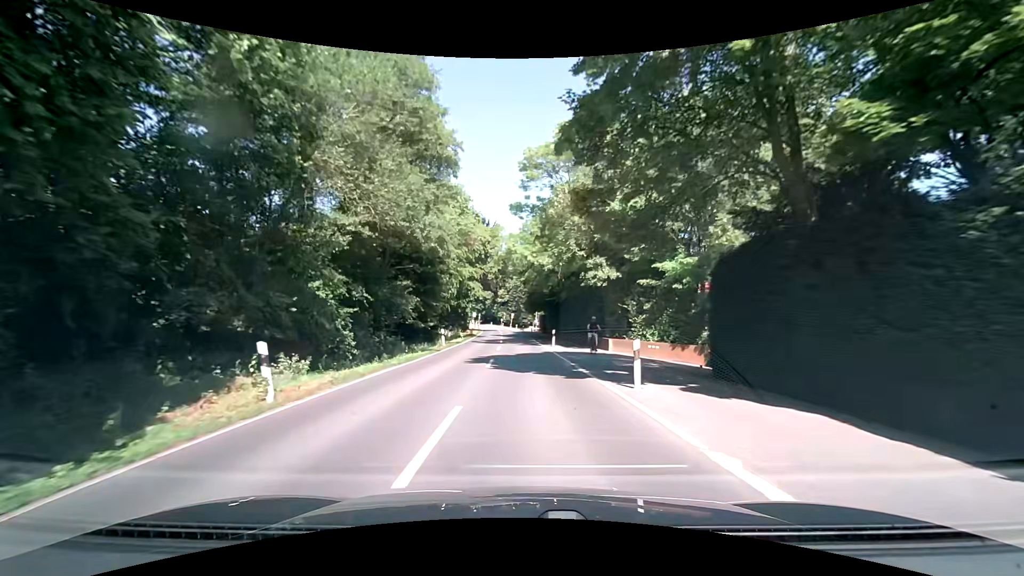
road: secondary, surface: asphalt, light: Day
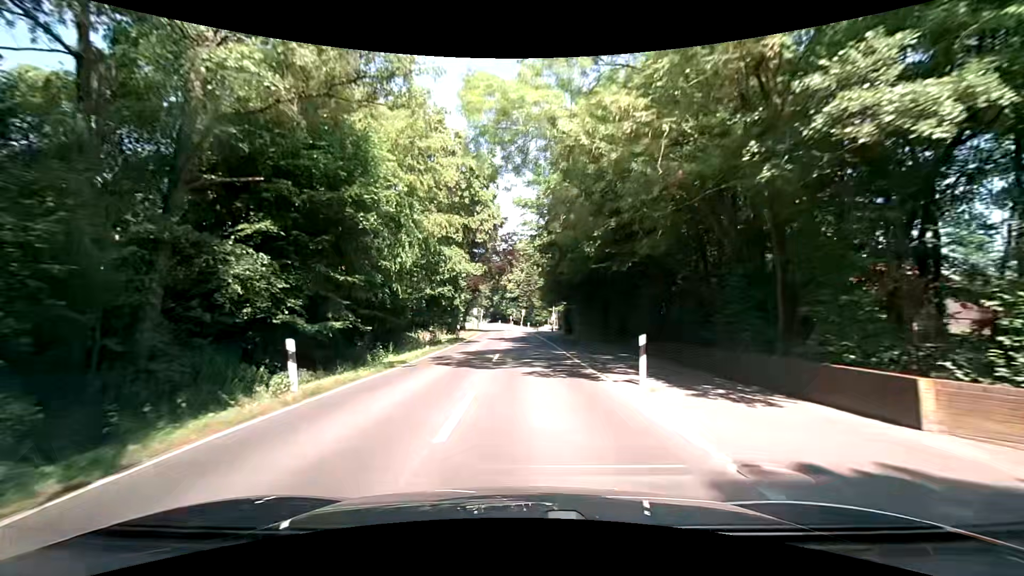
(-0.4, +22.6) m; -2°
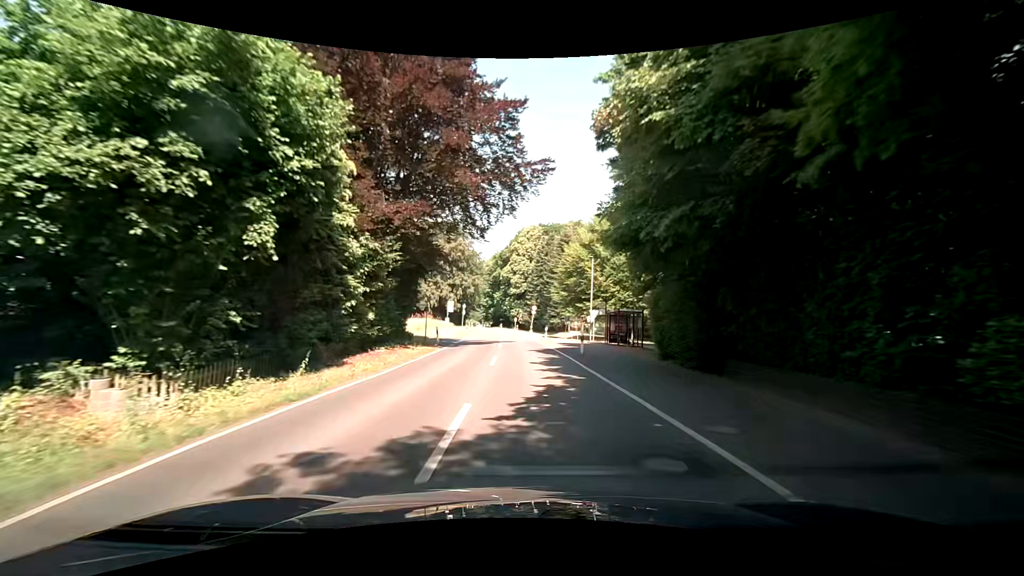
(-0.2, +37.7) m; +1°
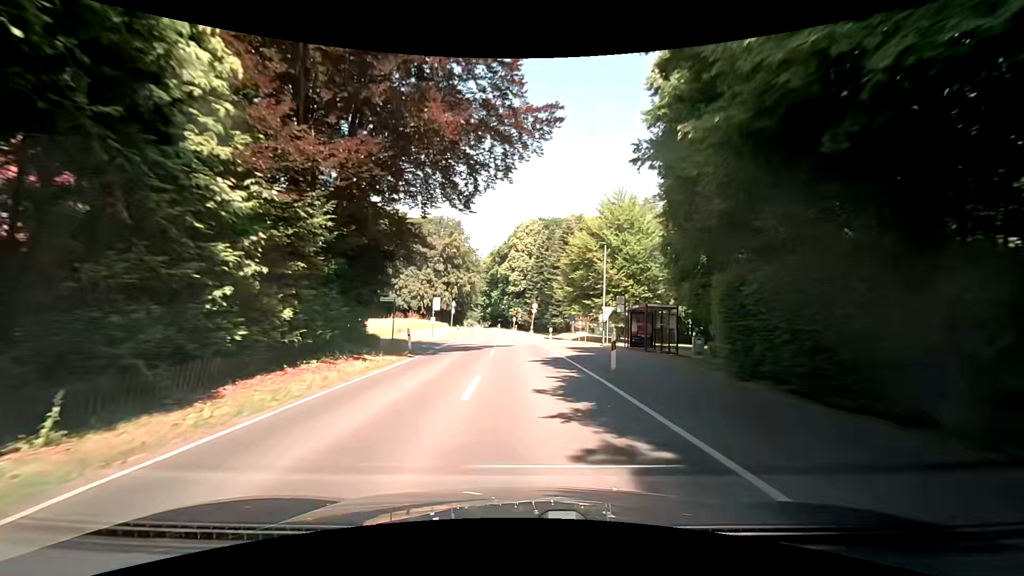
(-0.2, +7.5) m; -1°
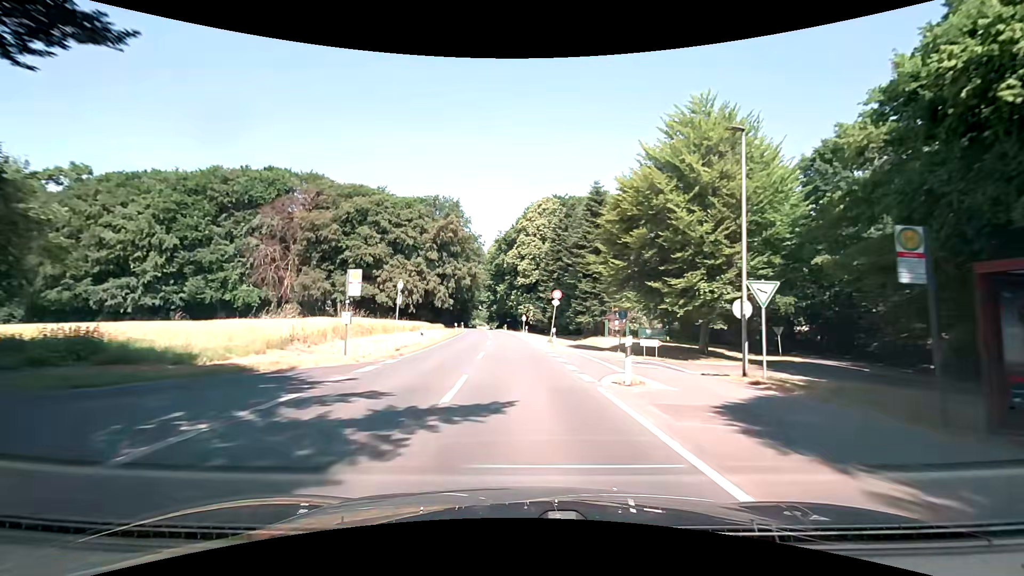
(-0.3, +22.6) m; -2°
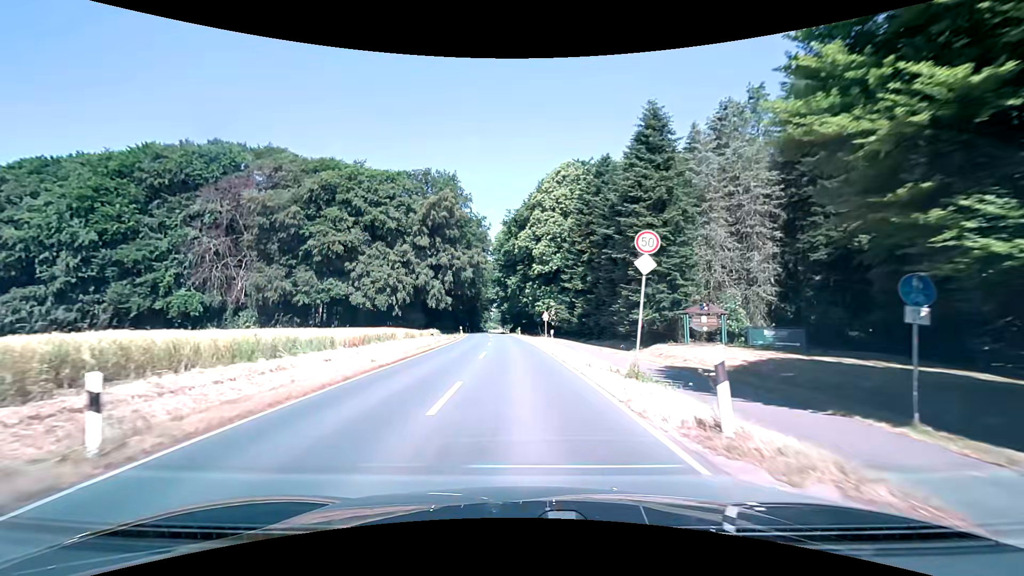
(-0.4, +22.6) m; -2°
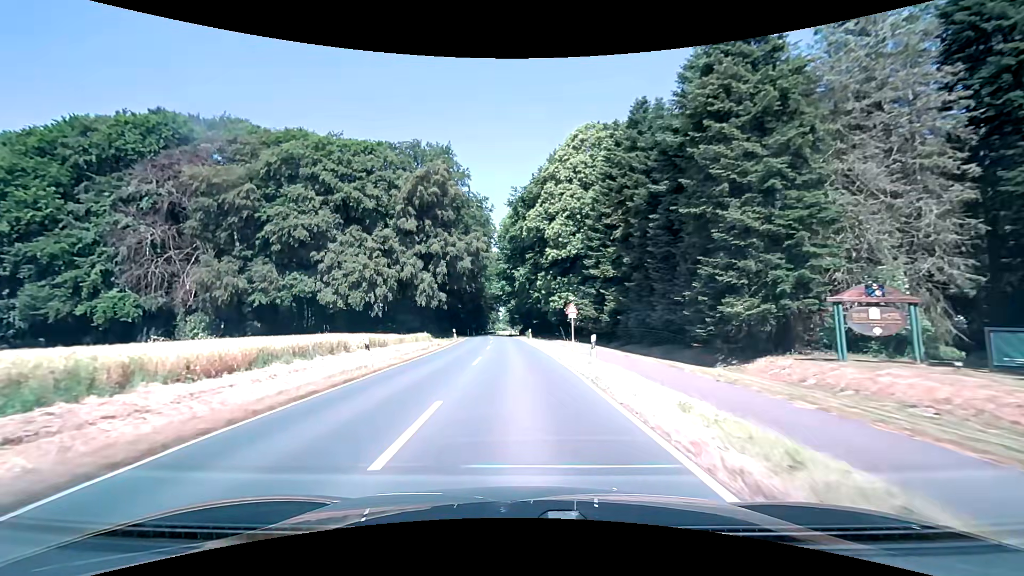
(-0.1, +15.0) m; -1°
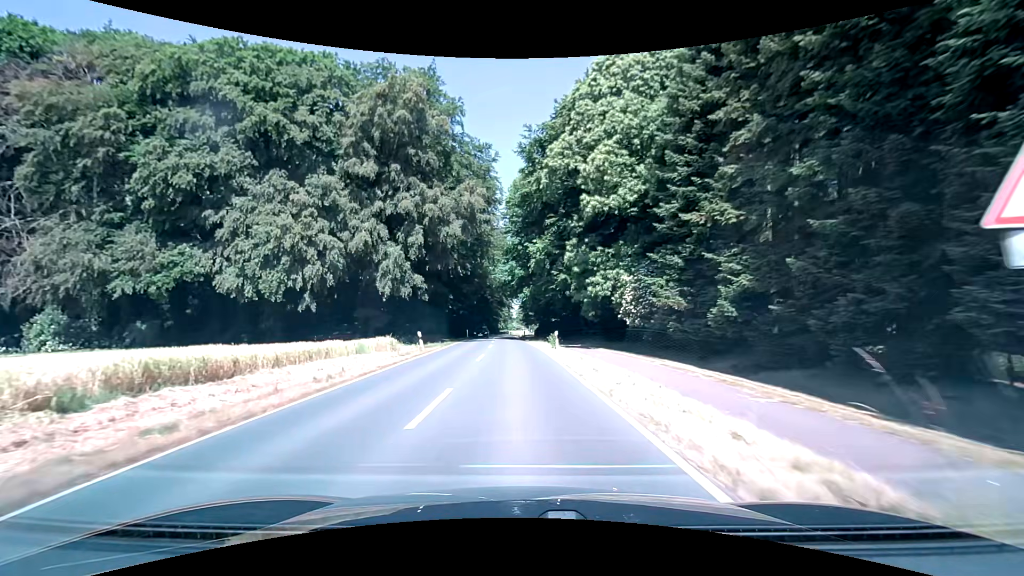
(-0.4, +22.6) m; -2°
(0, +10) (0, +20) (-1, +30) (-1, +40) (-1, +50) (-2, +60) (-2, +70) (-2, +80) (-3, +90) (-3, +100) m
